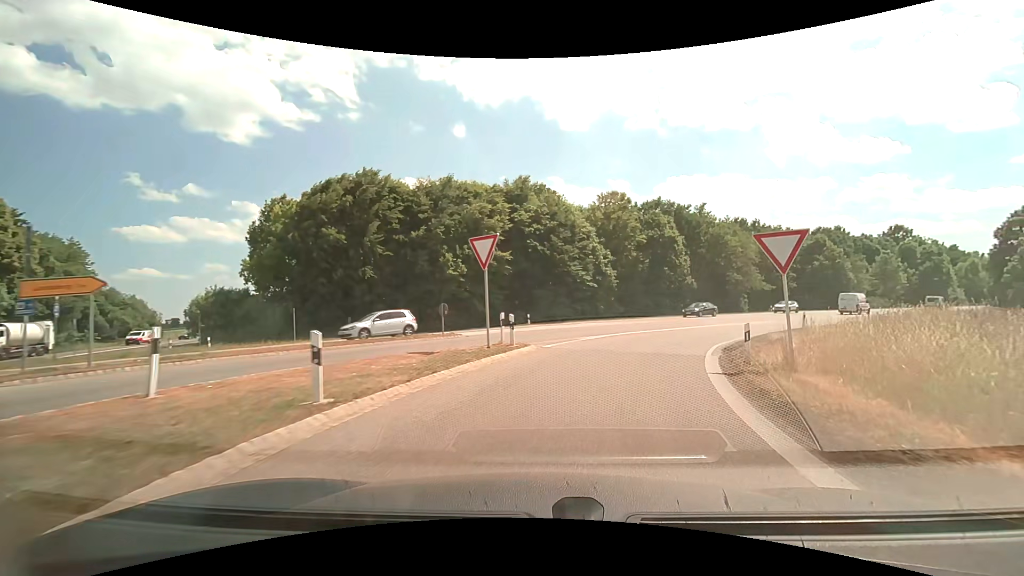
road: motorway_link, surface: asphalt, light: Day
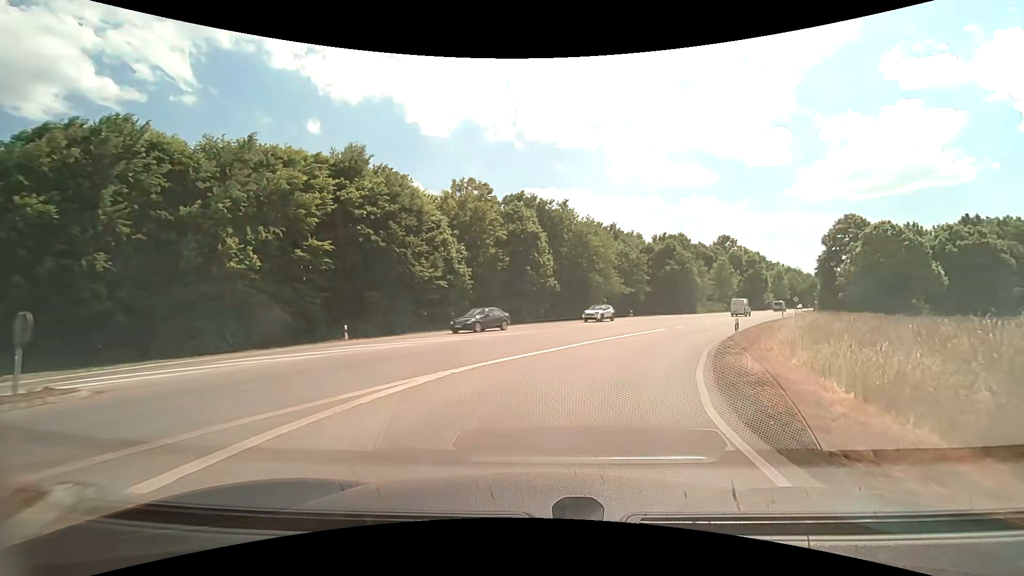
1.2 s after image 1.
(+1.7, +12.2) m; +16°
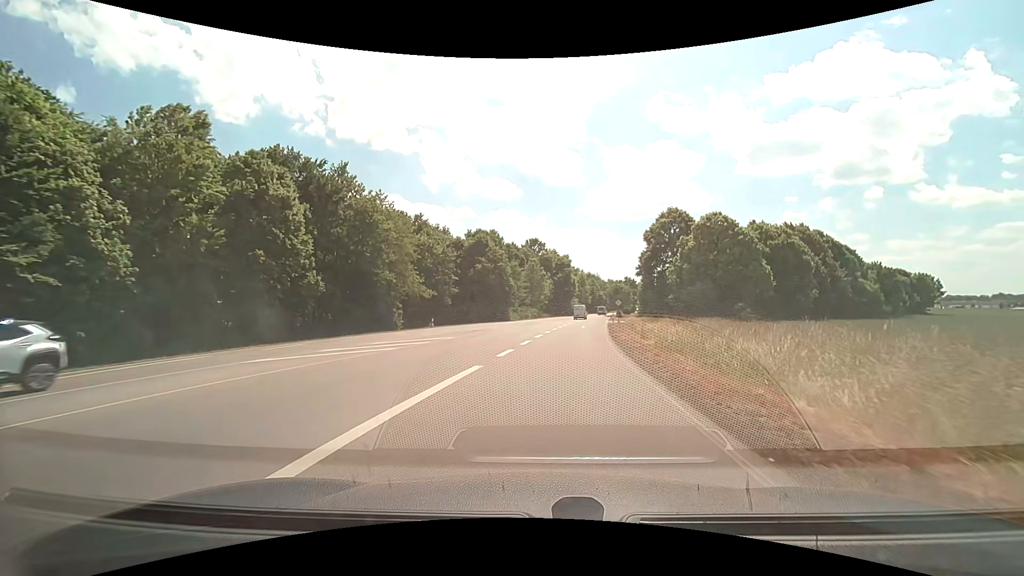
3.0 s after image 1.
(+4.2, +19.5) m; +22°
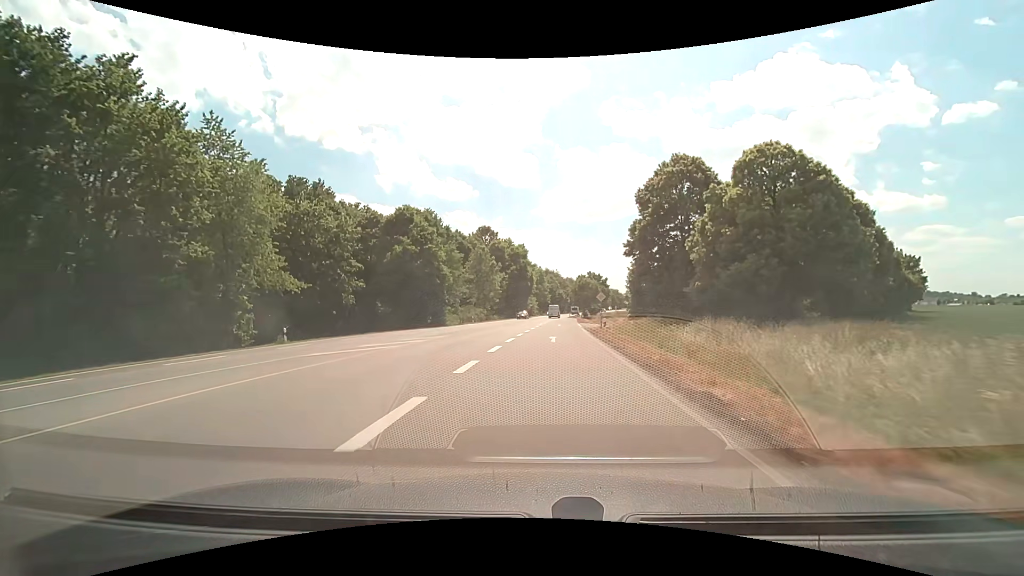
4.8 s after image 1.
(+1.3, +23.3) m; +5°
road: secondary
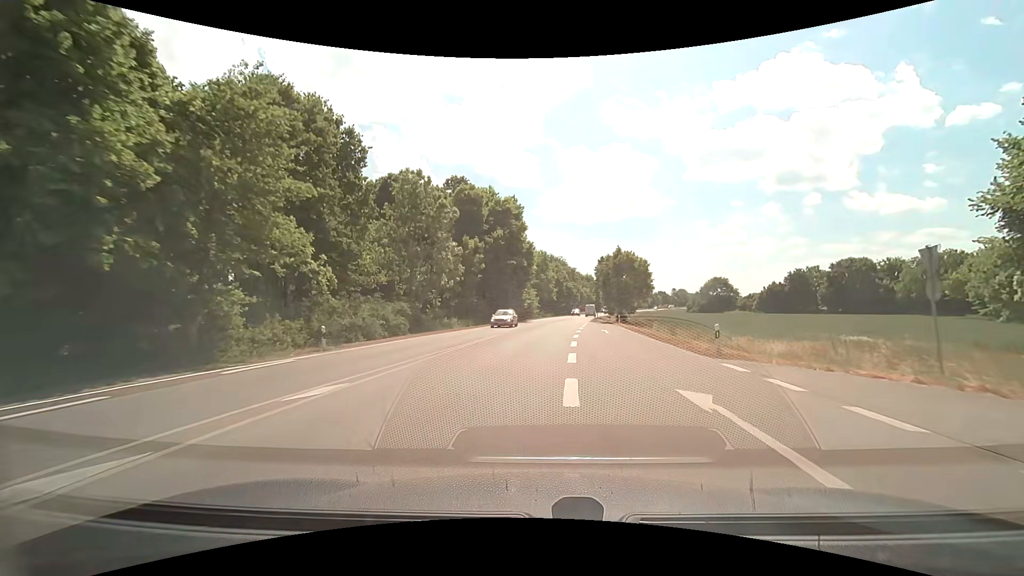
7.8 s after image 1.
(-0.4, +46.1) m; 0°
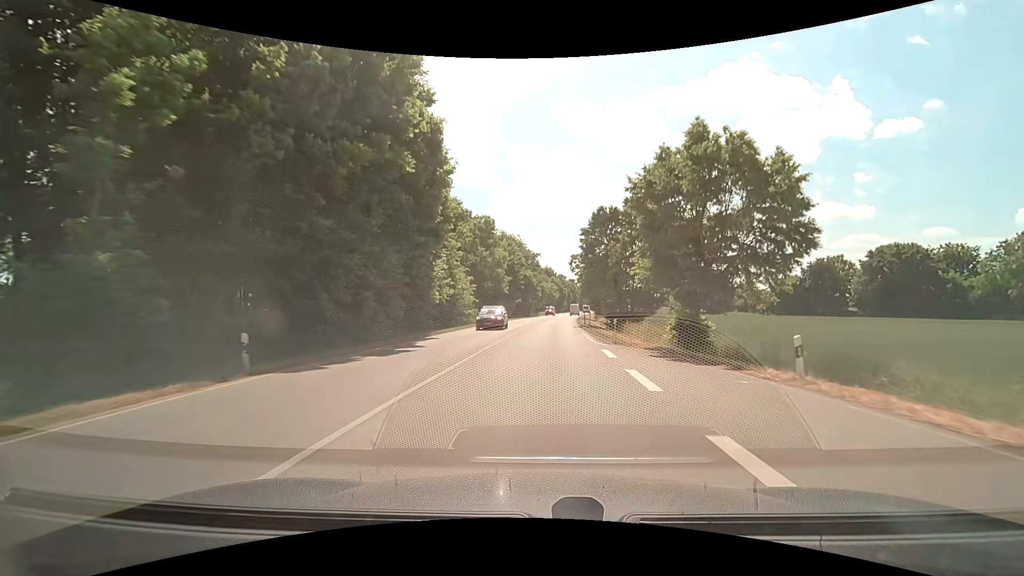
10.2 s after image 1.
(+1.7, +40.8) m; +6°
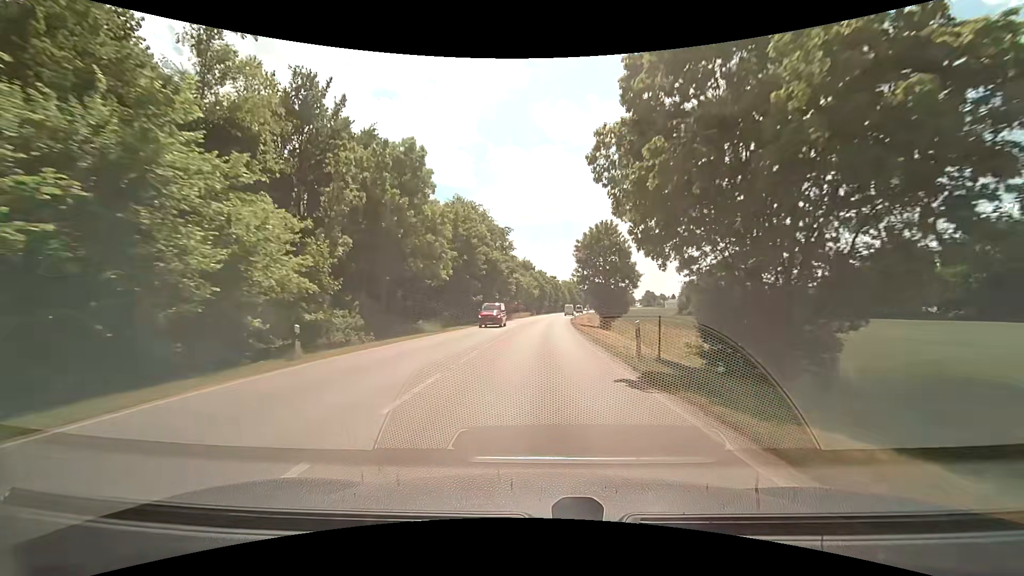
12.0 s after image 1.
(+0.7, +31.5) m; +2°
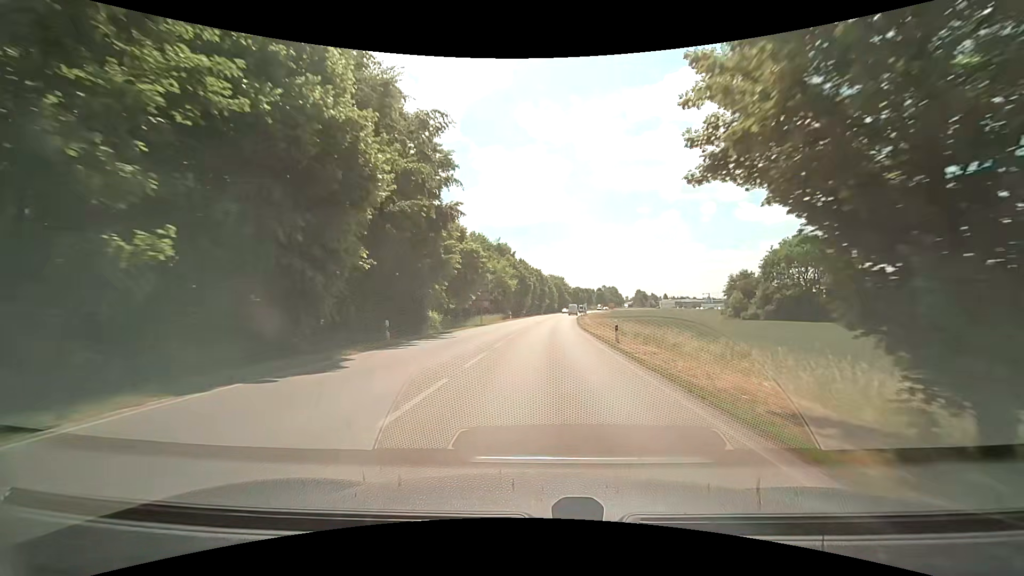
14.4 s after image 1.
(+0.5, +42.8) m; +2°
(0, +10) (0, +20) (+1, +30) (+1, +40) (+2, +50) (+2, +60) (+3, +70) (+4, +80) (+5, +90) (+6, +100) m
